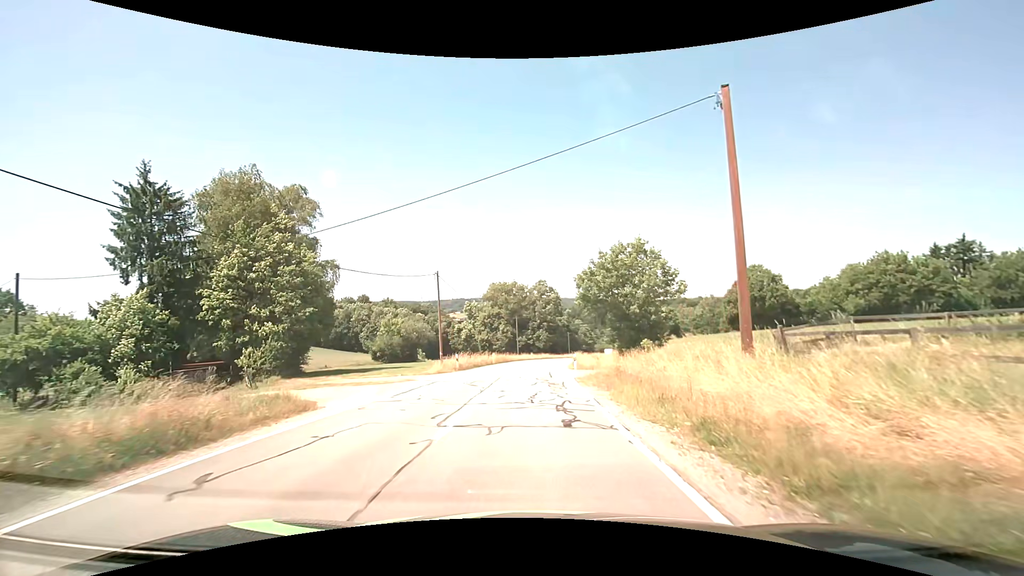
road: tertiary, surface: asphalt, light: Day
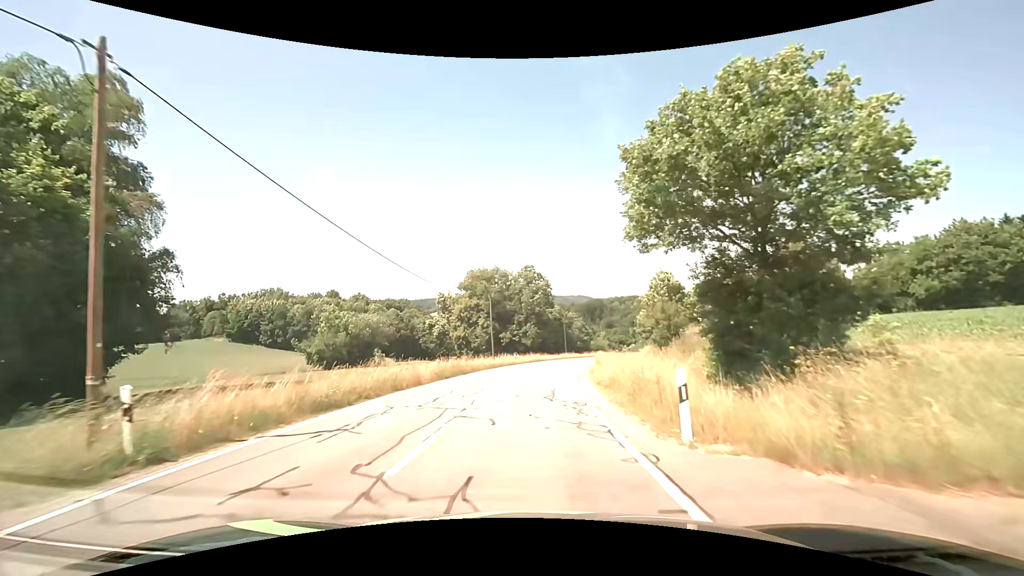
(+0.3, +25.5) m; +1°
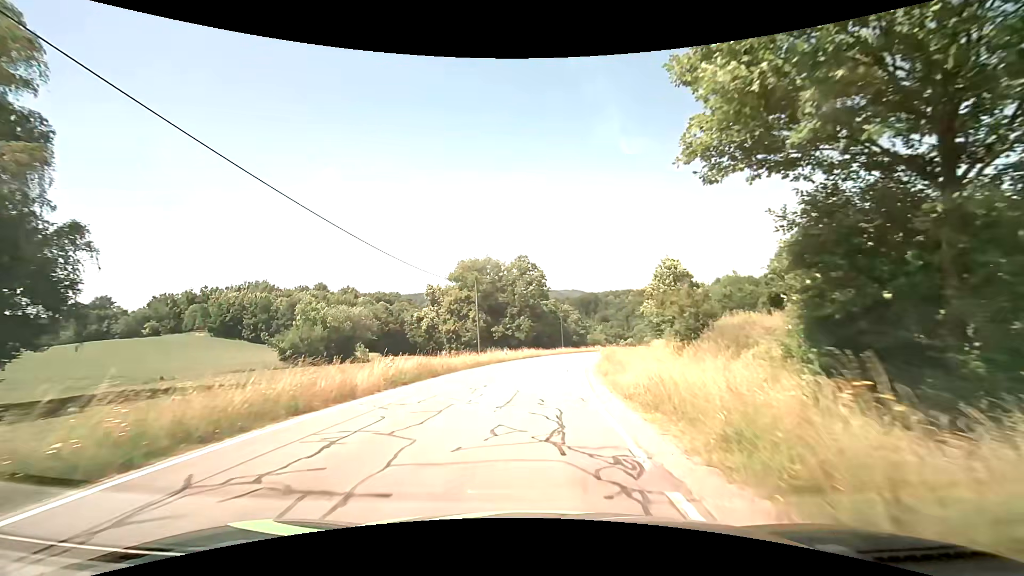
(+0.1, +6.9) m; +1°
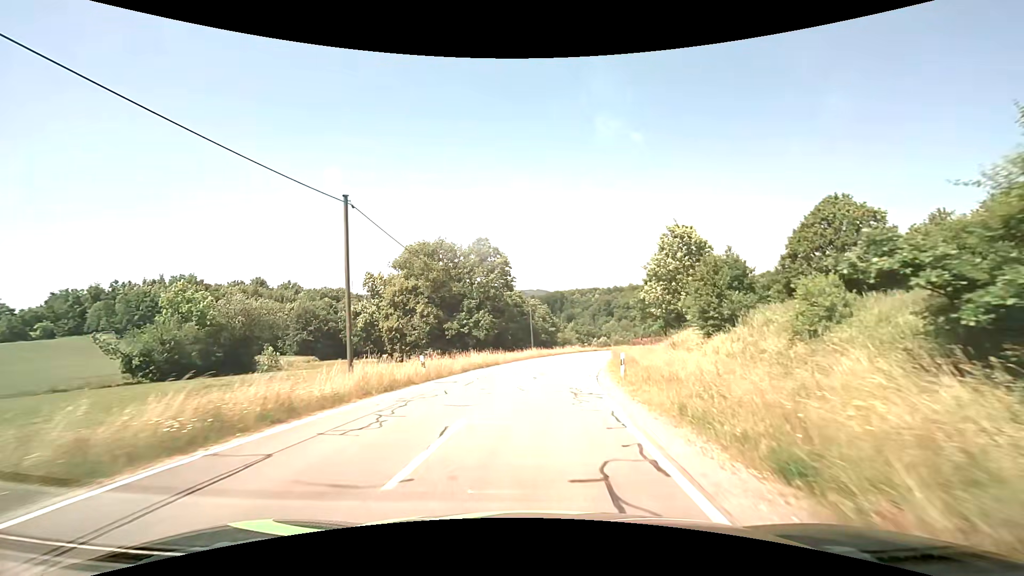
(+0.5, +21.1) m; +4°
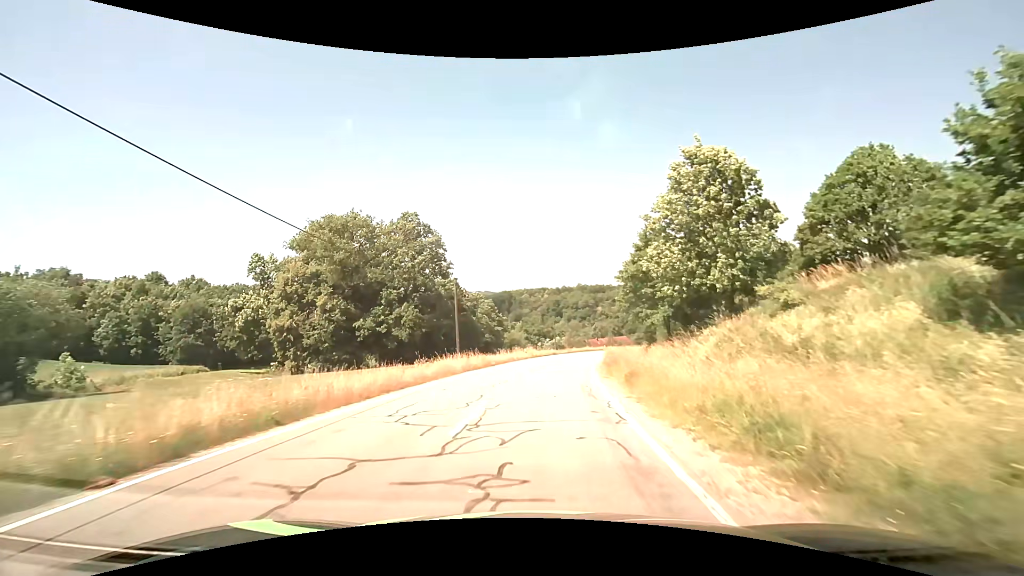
(+1.2, +21.9) m; +6°
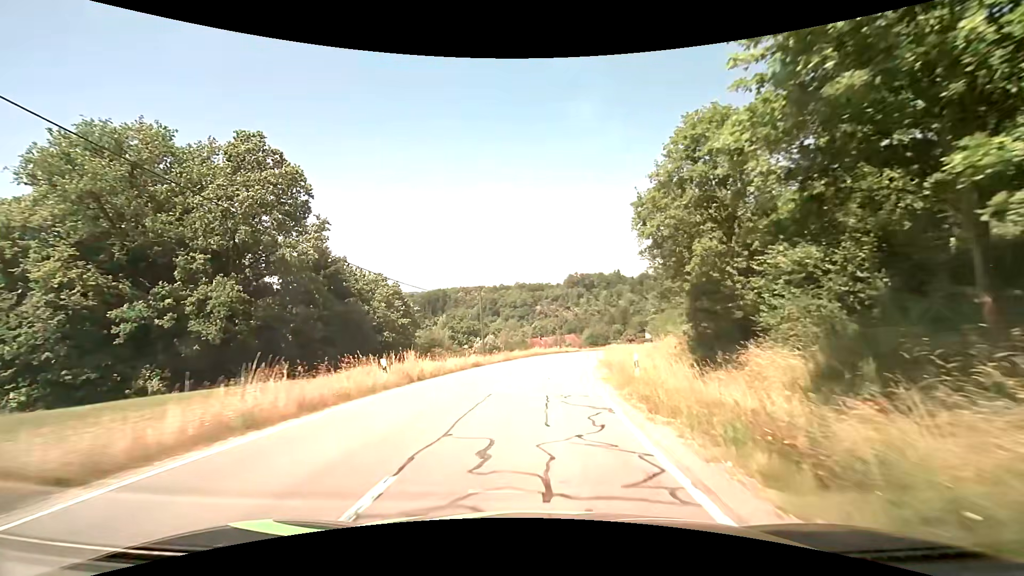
(+2.0, +30.6) m; +7°
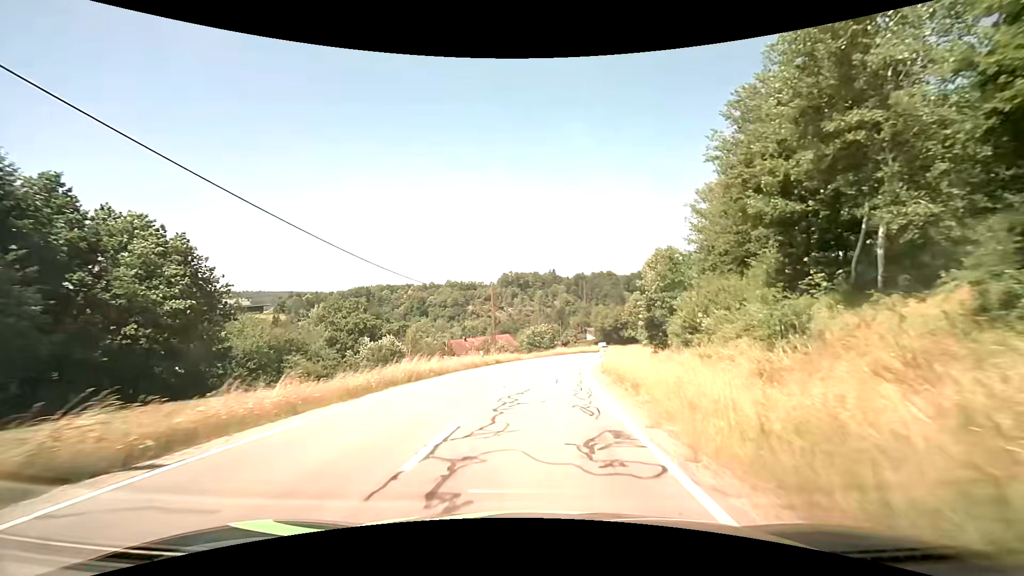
(+2.0, +32.1) m; +7°
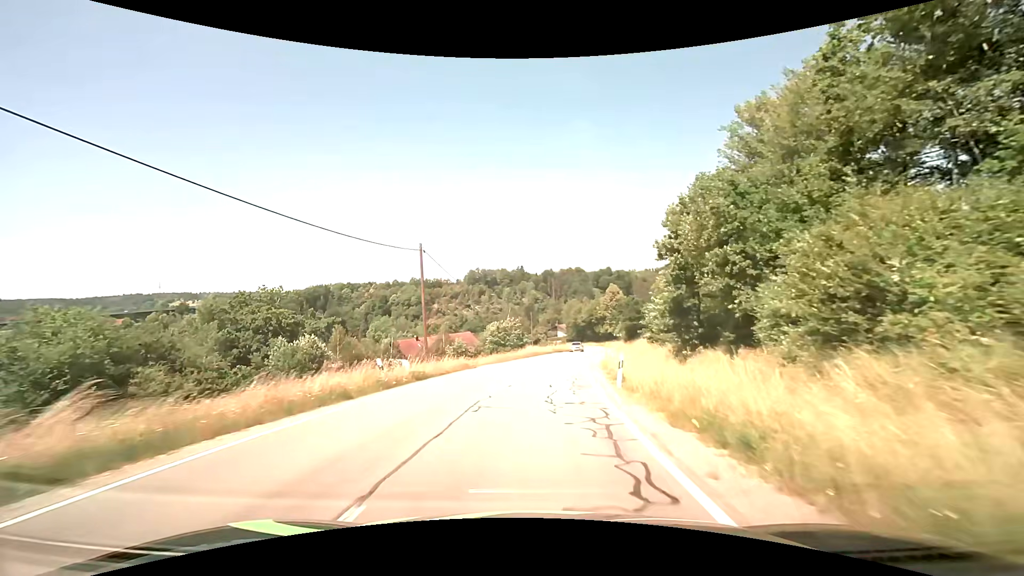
(+0.6, +16.2) m; +4°
(0, +10) (+1, +20) (+2, +30) (+3, +40) (+5, +50) (+6, +60) (+8, +69) (+10, +79) (+12, +89) (+13, +99) m
